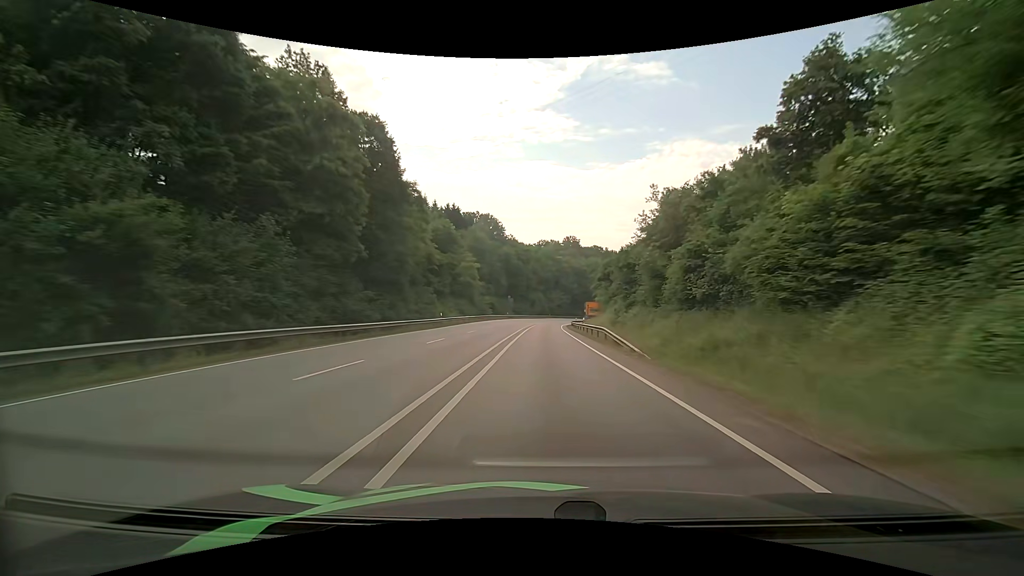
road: primary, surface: asphalt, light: Day
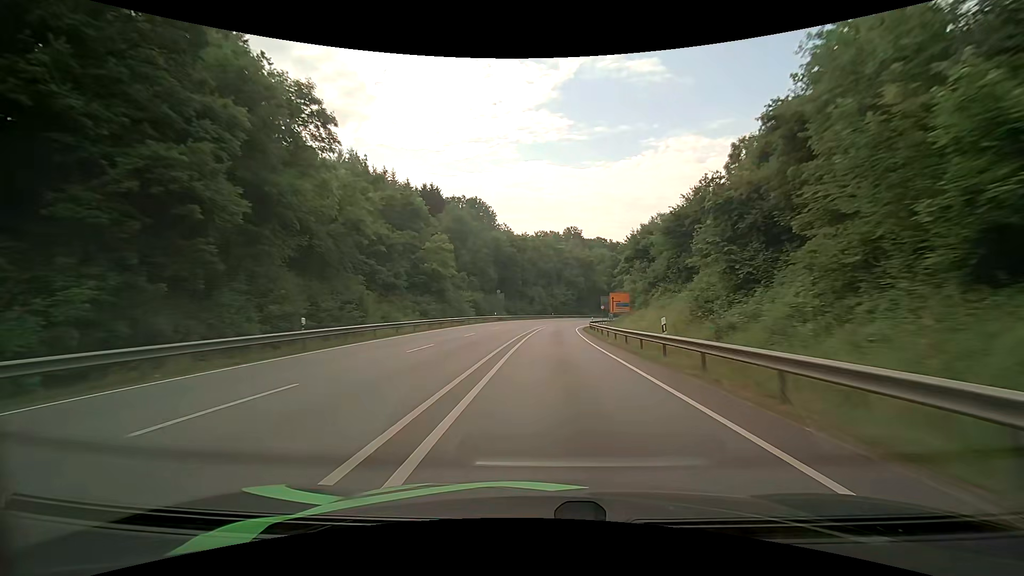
(+0.2, +28.4) m; 0°
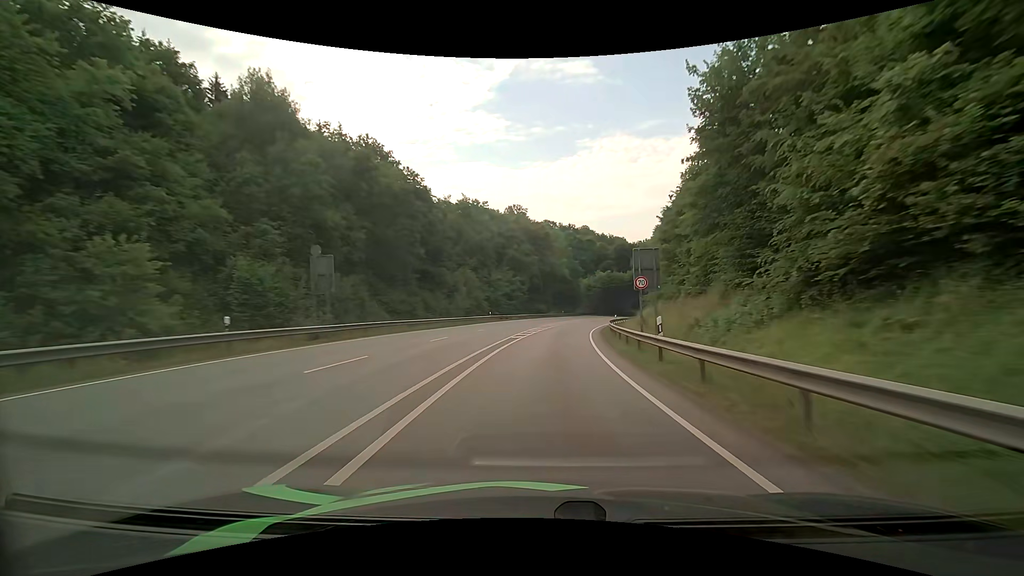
(+1.7, +54.4) m; +6°
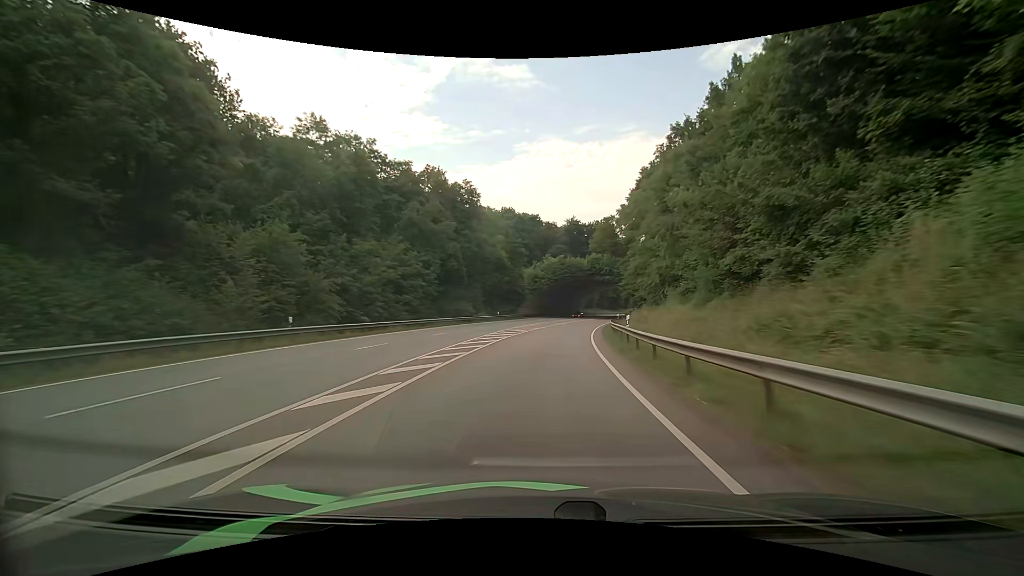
(+2.5, +39.8) m; +7°
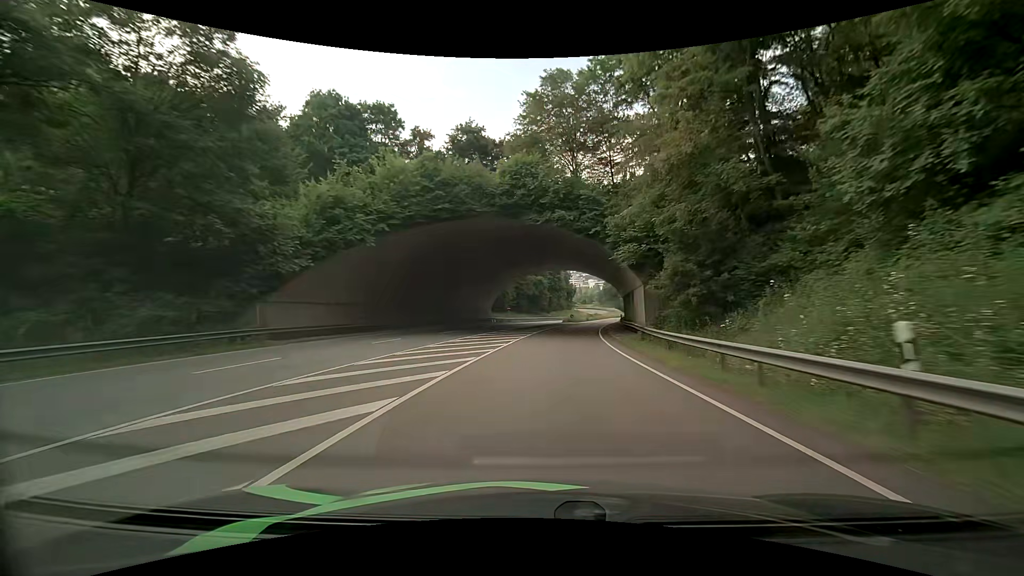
(+5.3, +65.5) m; +10°
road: primary_link
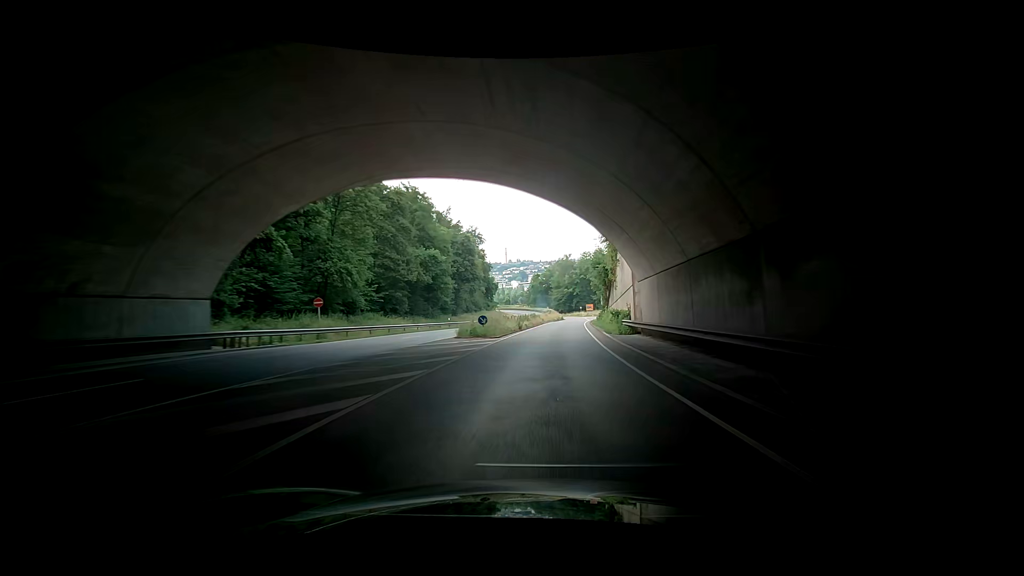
(+3.2, +51.7) m; +4°
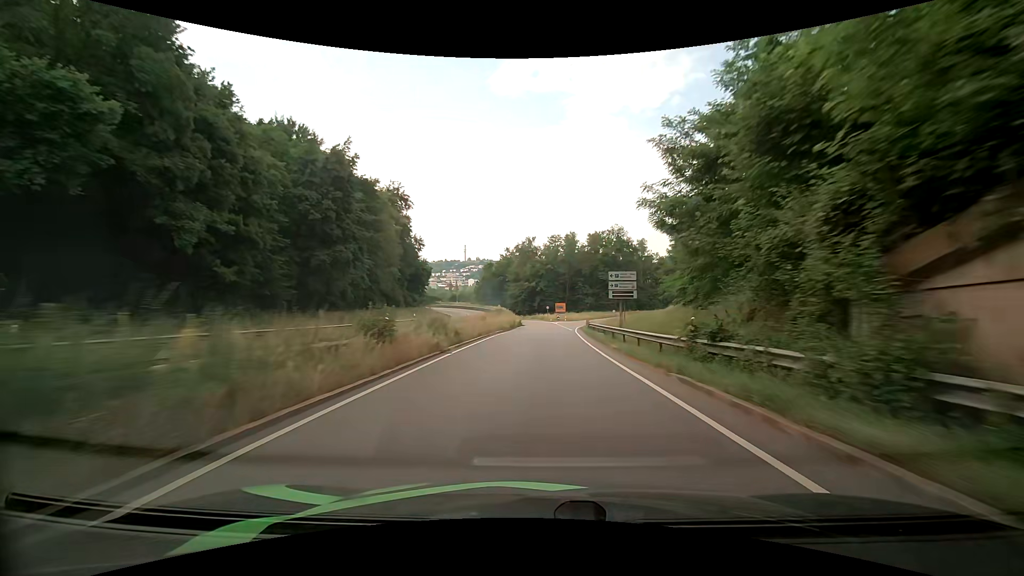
(+2.7, +48.0) m; +10°
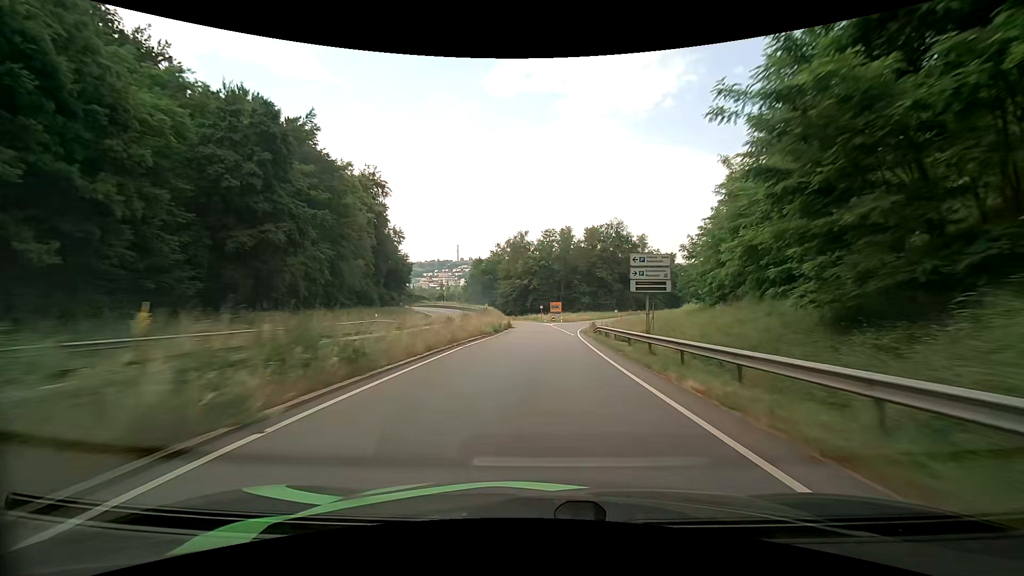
(+0.1, +11.3) m; +1°
(0, +10) (0, +20) (+1, +30) (+1, +40) (+2, +50) (+3, +60) (+5, +70) (+7, +80) (+9, +89) (+13, +99) m
